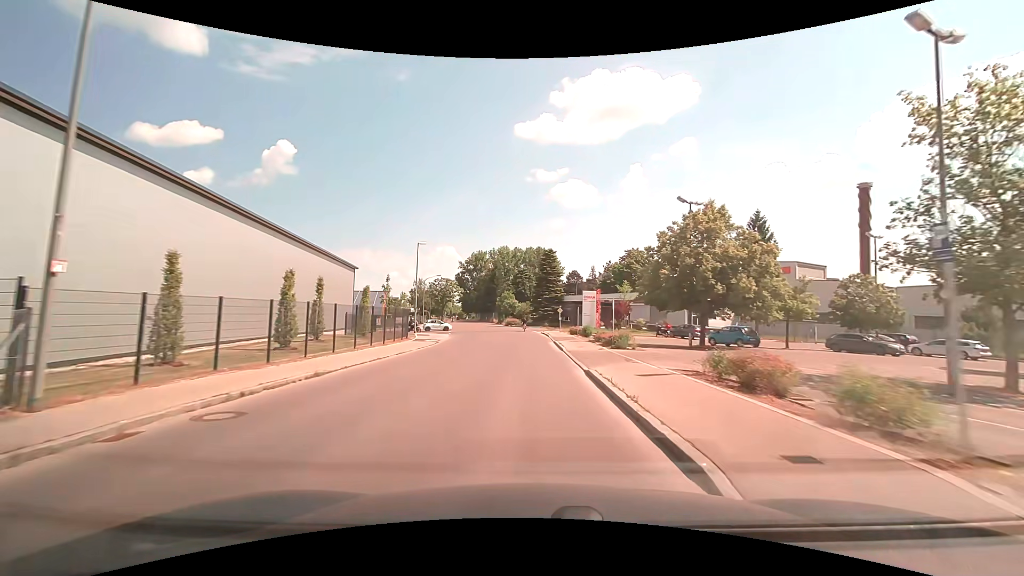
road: unclassified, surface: asphalt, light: Day
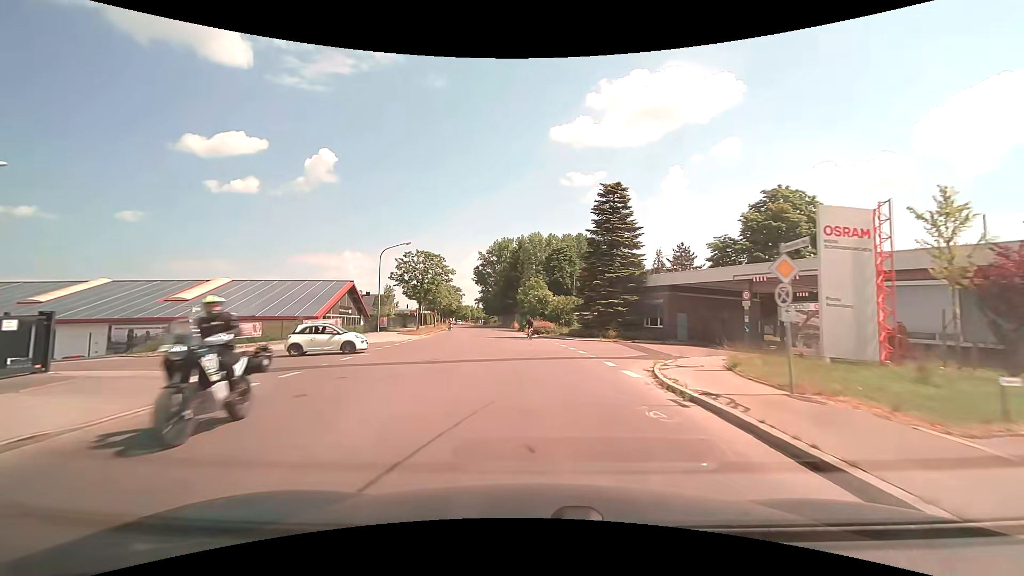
(-1.0, +41.5) m; -4°
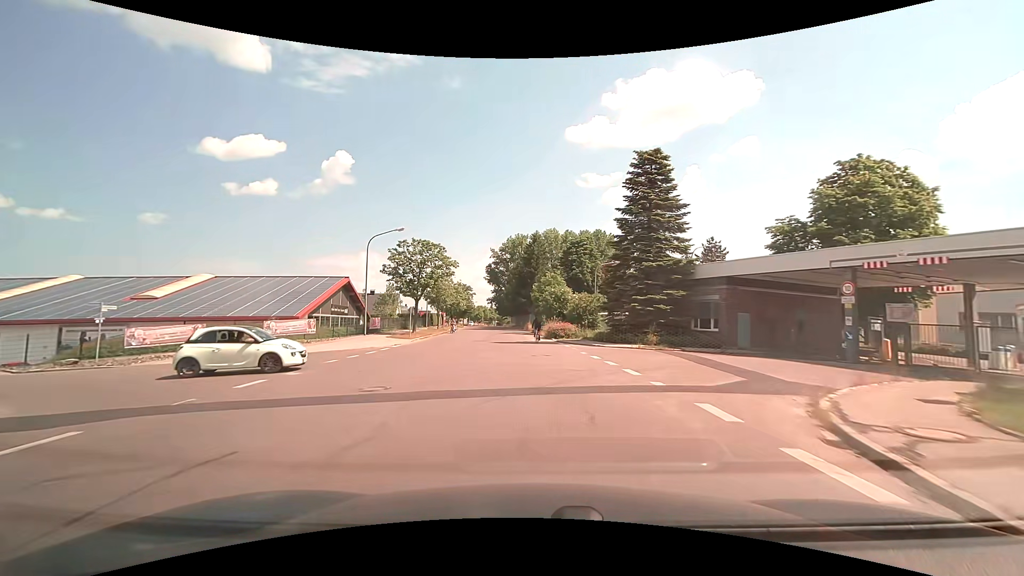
(-0.1, +8.2) m; -2°
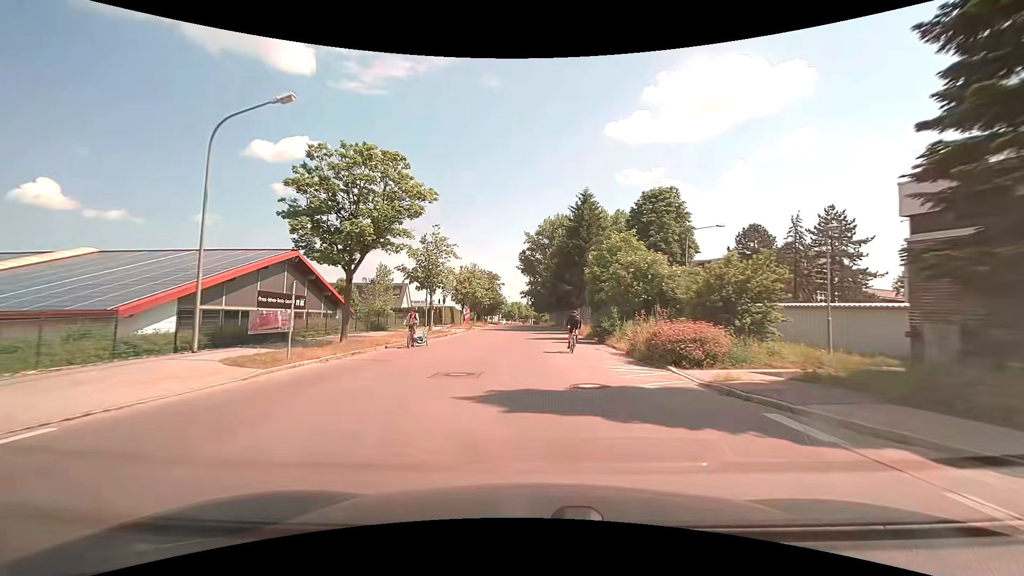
(-1.0, +24.9) m; -4°
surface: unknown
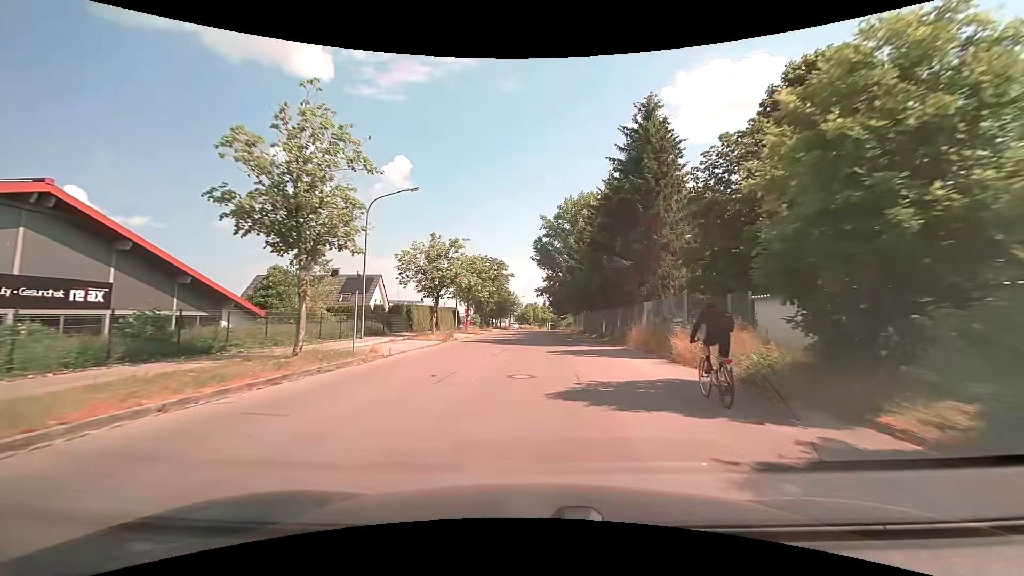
(-0.6, +23.9) m; -2°
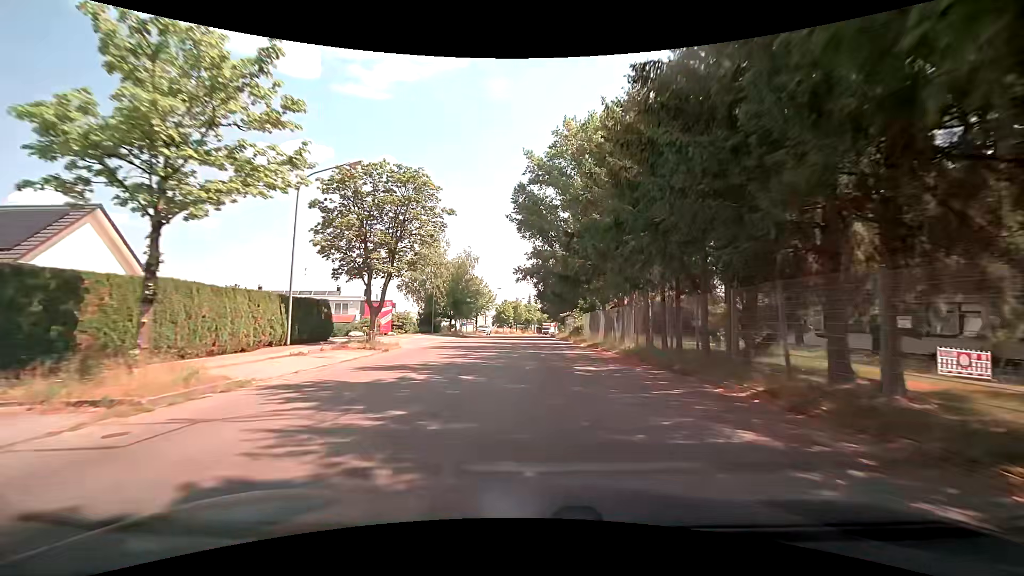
(+0.6, +39.7) m; +2°
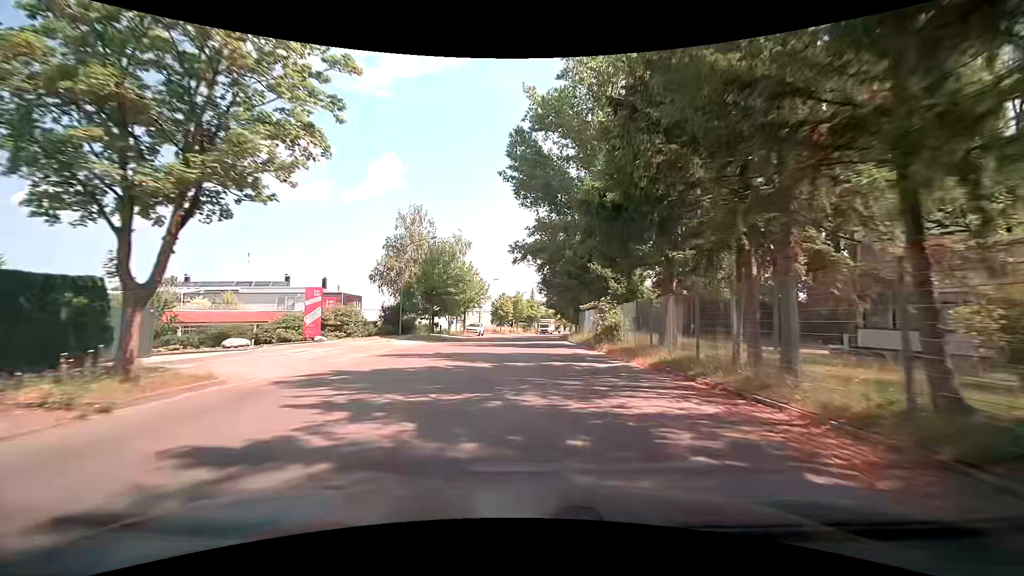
(0.0, +16.0) m; 0°
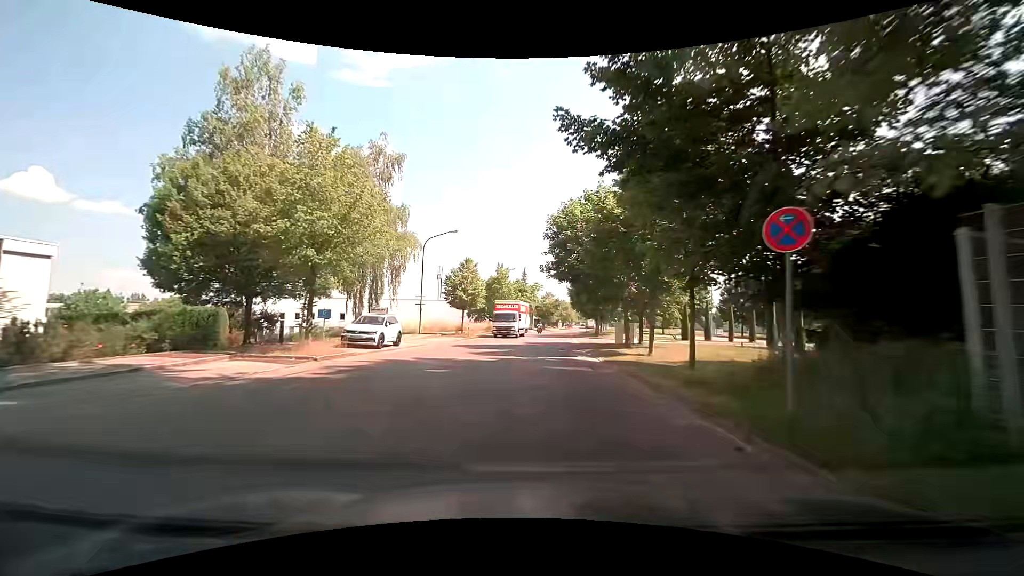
(-0.3, +39.5) m; 0°
(0, +10) (0, +20) (+1, +30) (+1, +40) (+2, +50) (+3, +60) (+5, +70) (+6, +80) (+7, +90) (+9, +99) m
